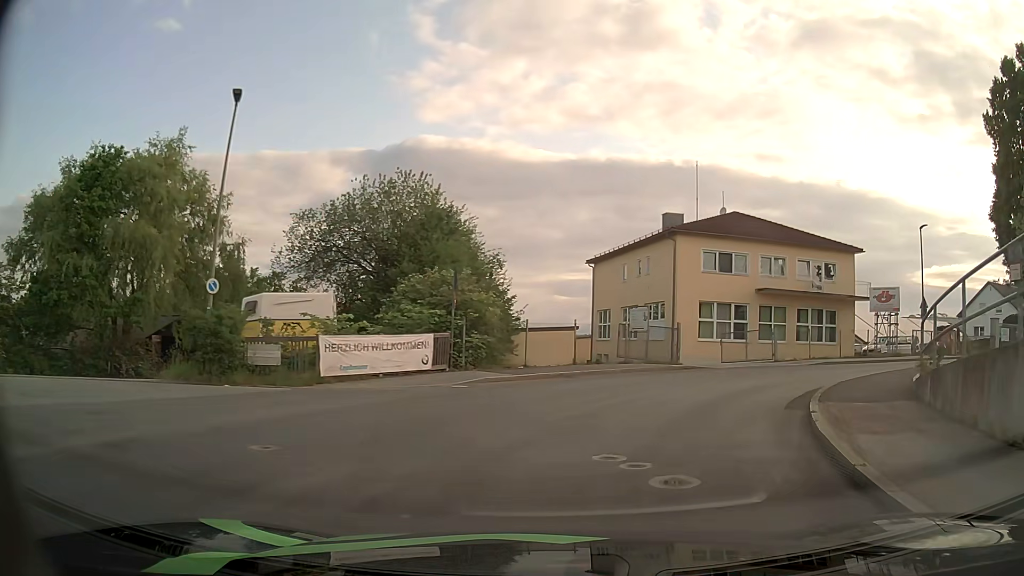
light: Day
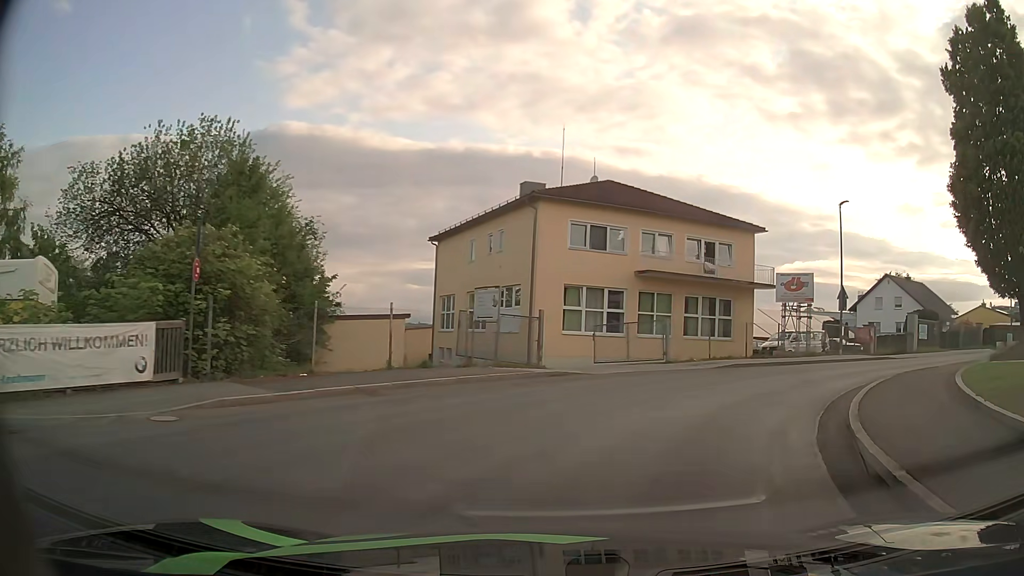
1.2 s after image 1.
(+0.9, +7.8) m; +13°
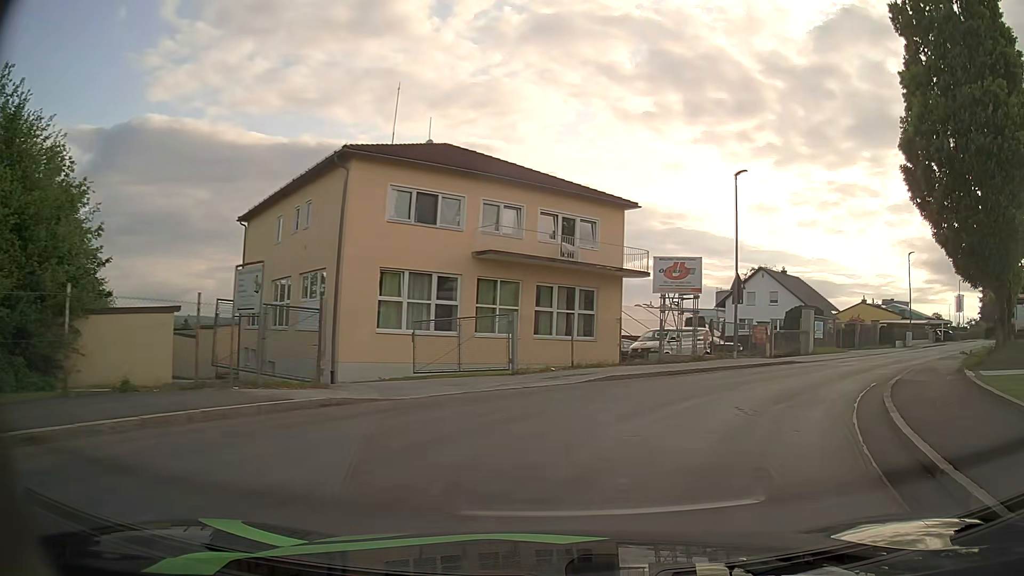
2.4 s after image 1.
(+0.8, +7.2) m; +13°
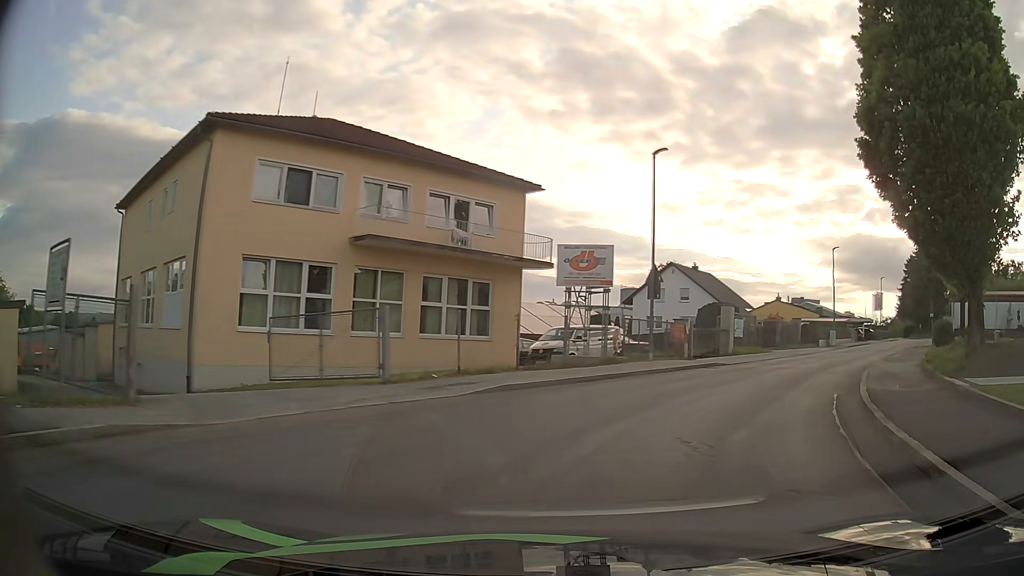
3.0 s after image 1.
(+0.2, +3.5) m; +8°
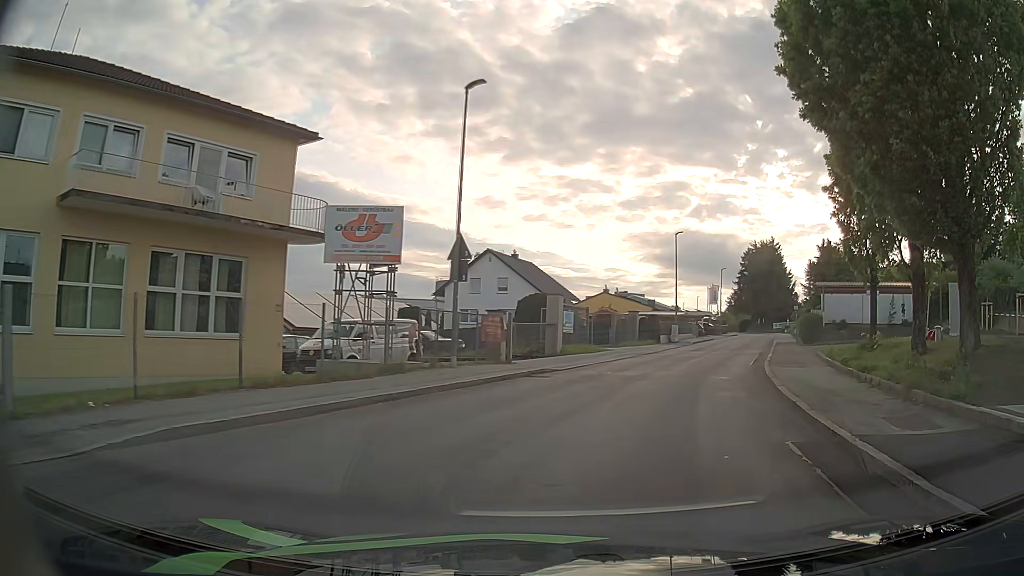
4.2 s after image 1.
(+1.0, +6.9) m; +15°
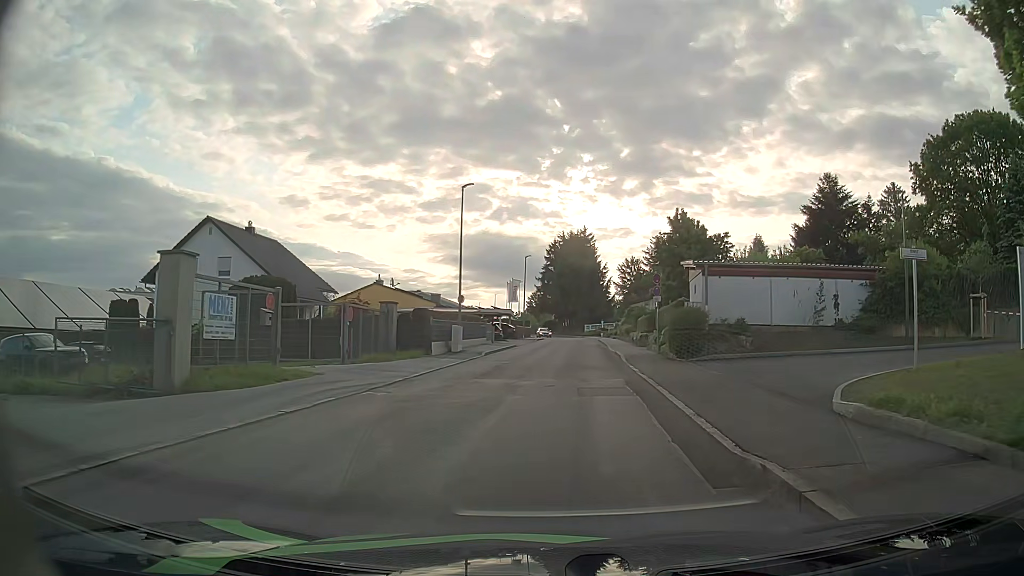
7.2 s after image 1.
(+3.5, +17.7) m; +17°
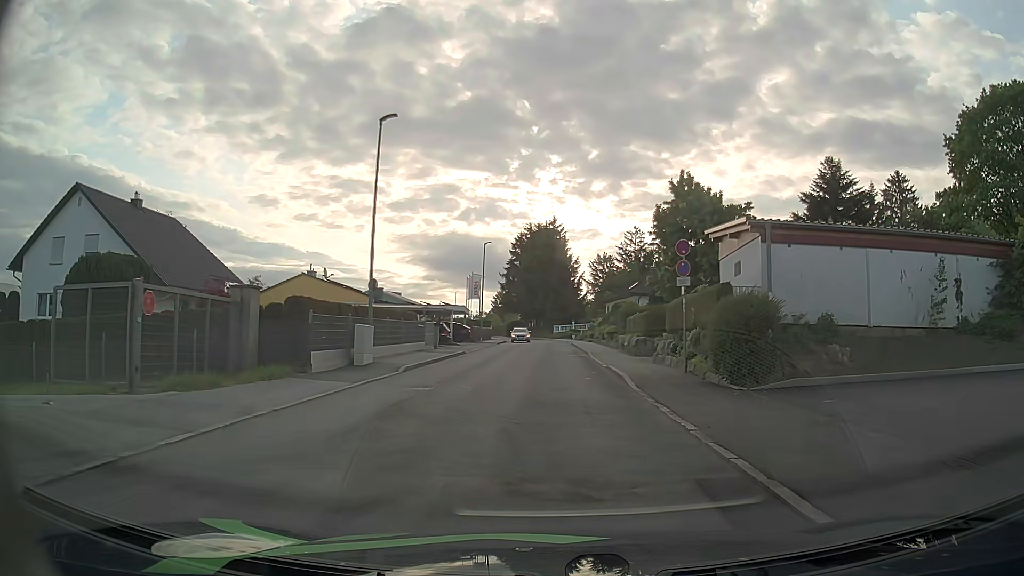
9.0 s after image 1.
(+0.2, +11.5) m; +3°
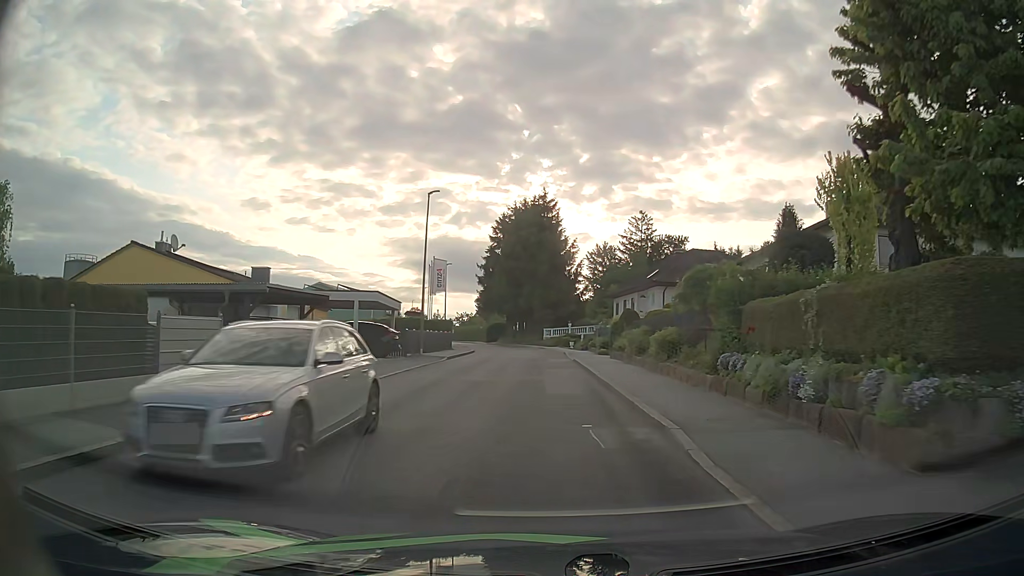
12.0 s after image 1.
(+0.3, +23.2) m; 0°
(0, +10) (0, +20) (0, +30) (0, +40) (-1, +50) (-2, +60) (-3, +70) (-5, +80) (-8, +89) (-11, +99) m
